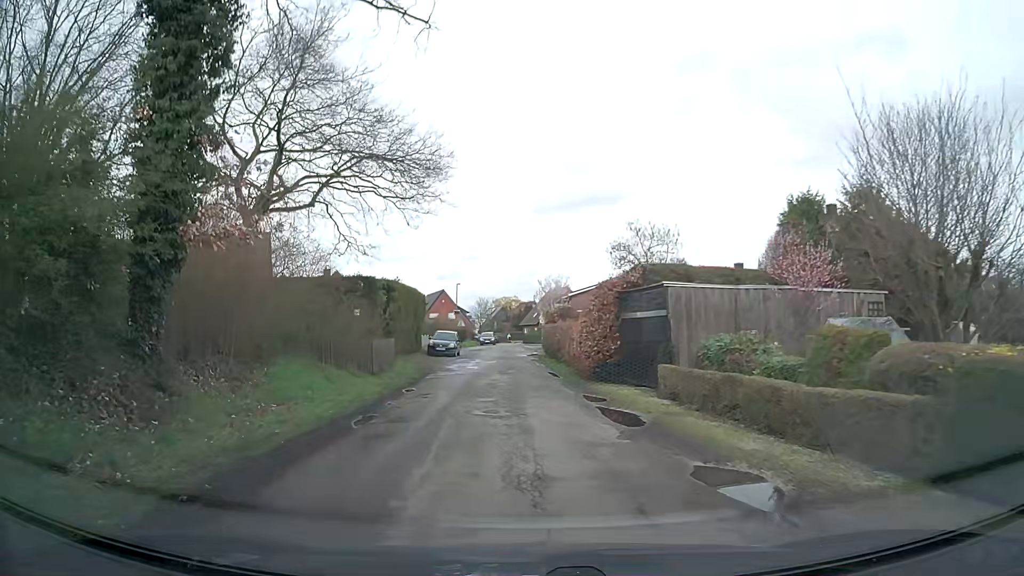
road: residential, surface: asphalt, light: Day
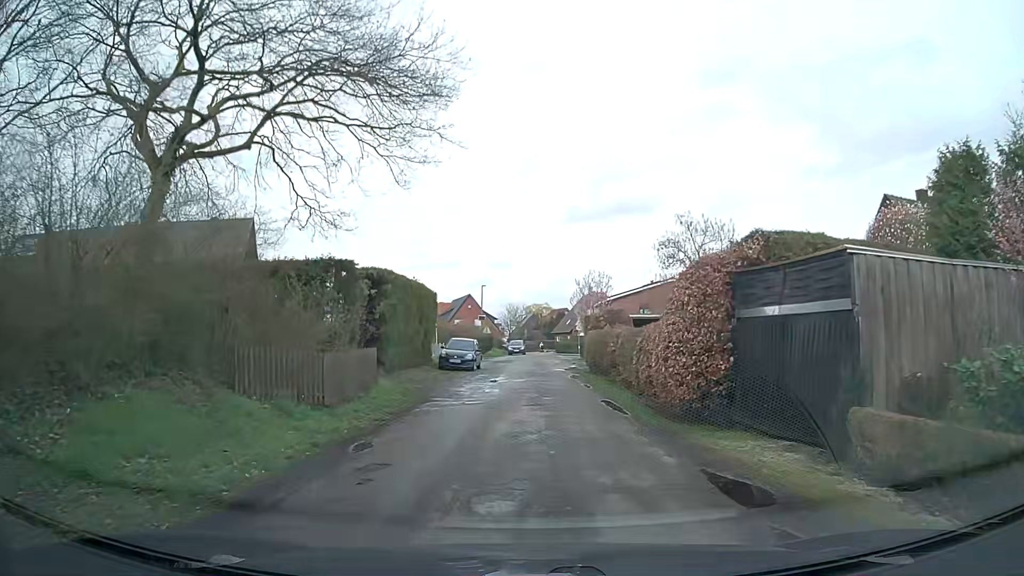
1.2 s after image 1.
(-0.3, +8.3) m; -3°
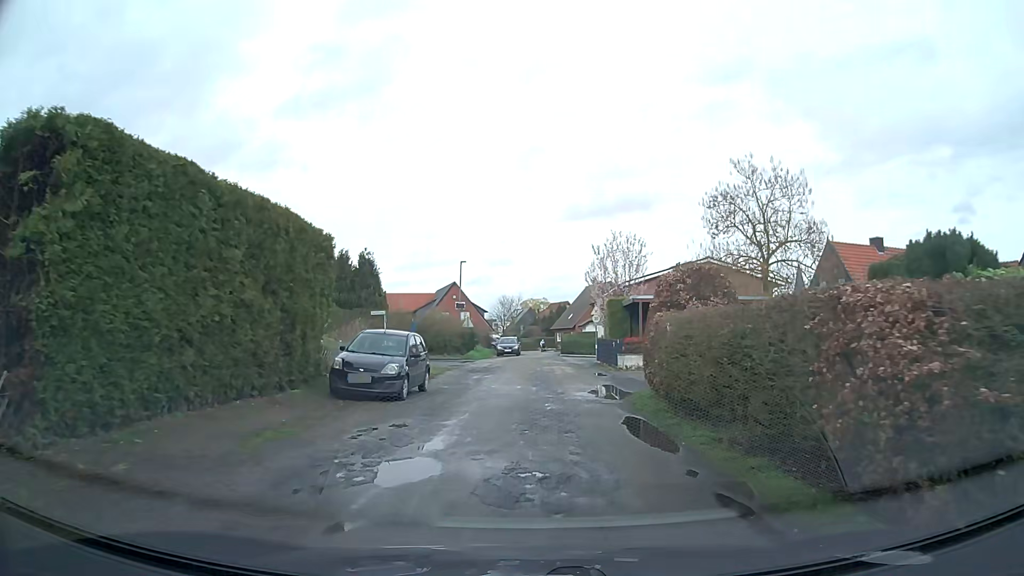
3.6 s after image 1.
(0.0, +16.9) m; 0°
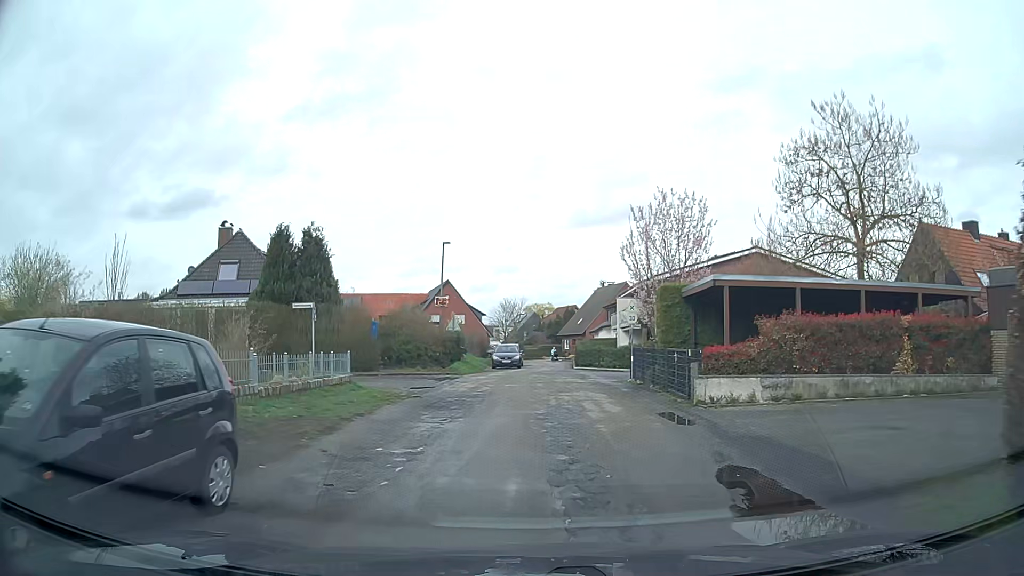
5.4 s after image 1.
(0.0, +12.0) m; 0°
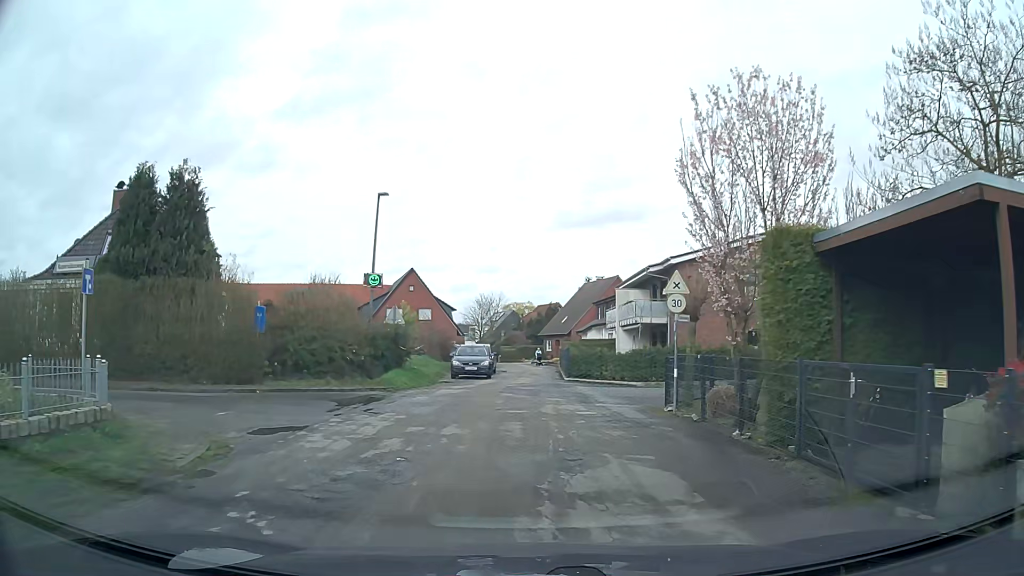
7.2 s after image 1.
(+0.1, +11.3) m; +1°
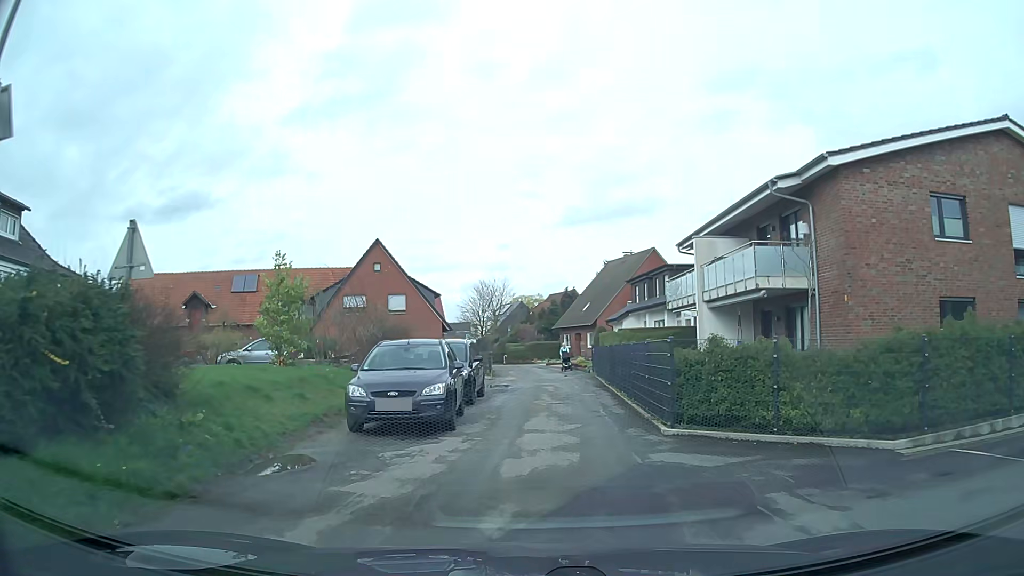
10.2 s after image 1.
(-0.2, +18.8) m; 0°
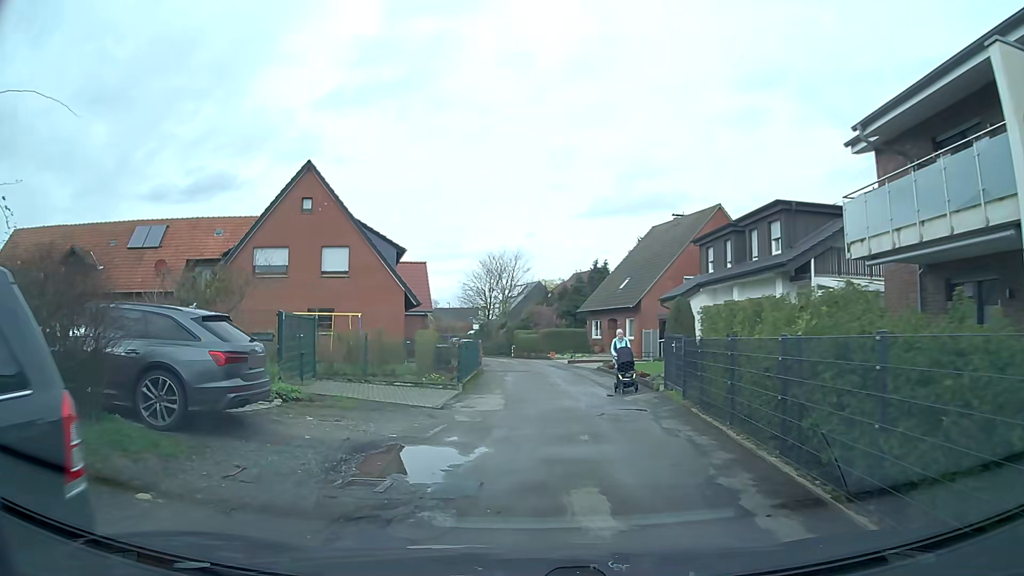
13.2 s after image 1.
(+0.2, +17.8) m; -3°
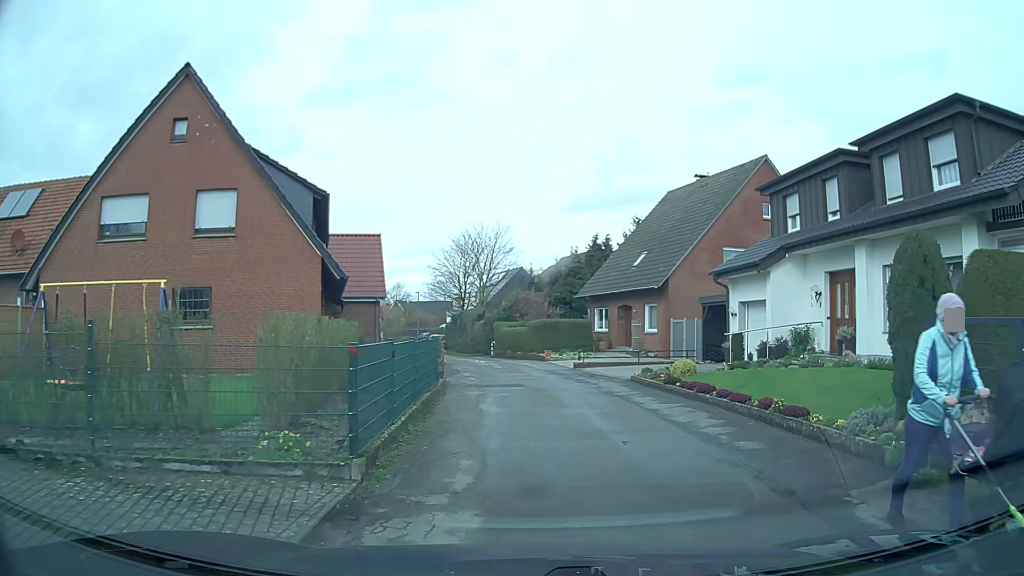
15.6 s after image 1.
(-0.3, +11.6) m; +2°
(+1, +10) (+1, +20) (-1, +30) (-3, +40) (-5, +49) (-9, +59) (-12, +68) (-16, +77) (-19, +87) (-22, +96) m
